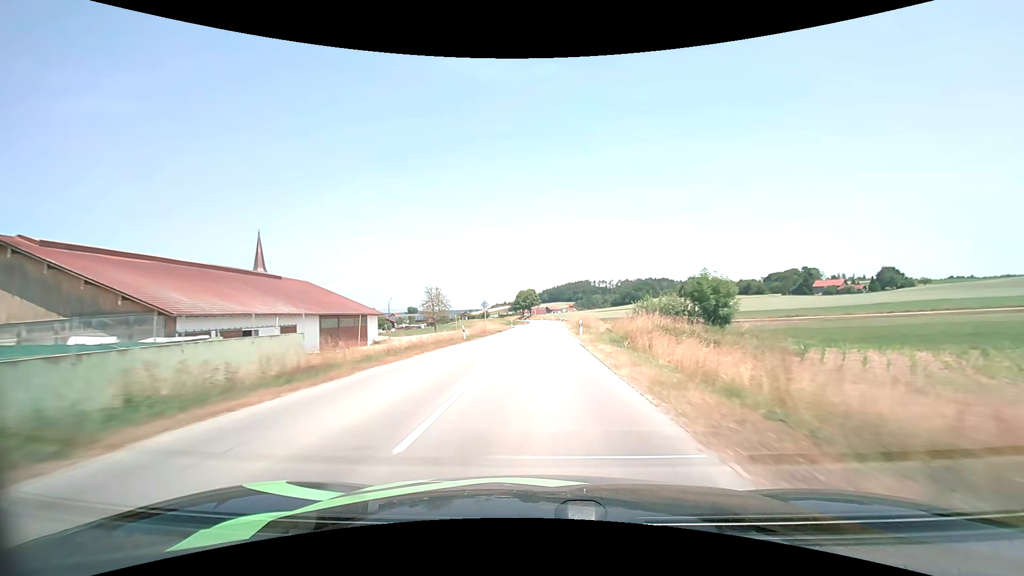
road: secondary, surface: asphalt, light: Day
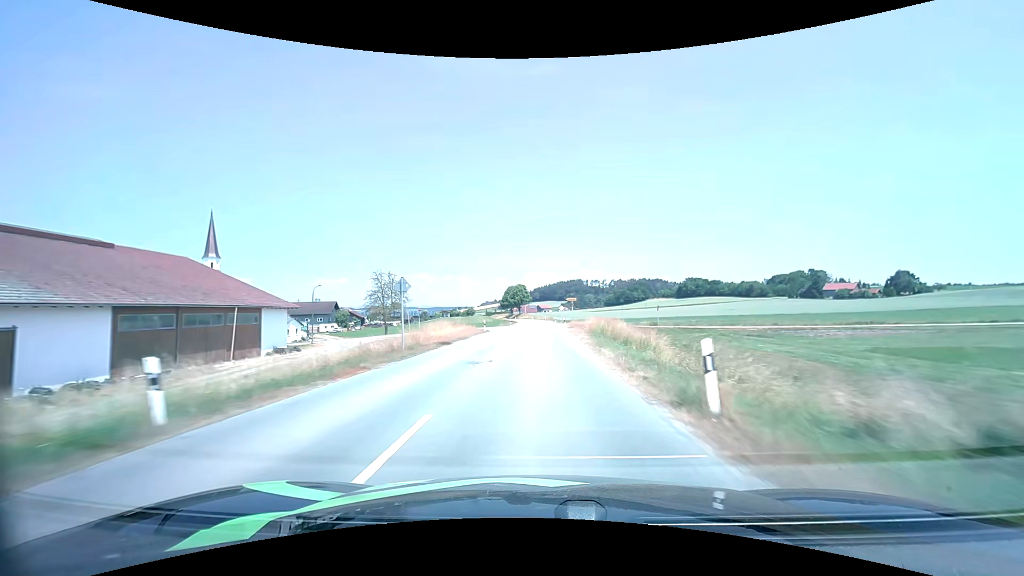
(+0.3, +26.1) m; +1°
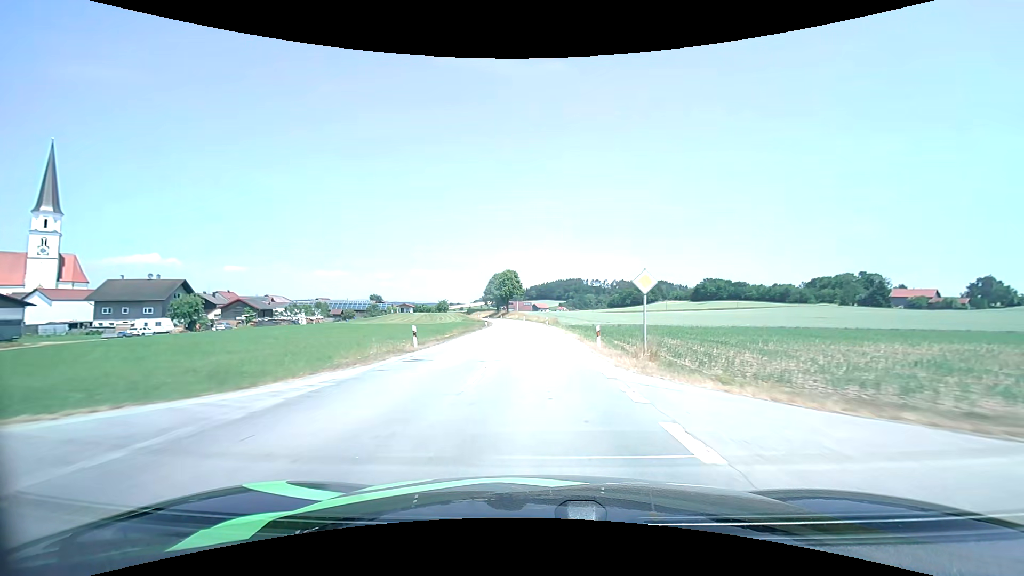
(+0.3, +64.8) m; 0°
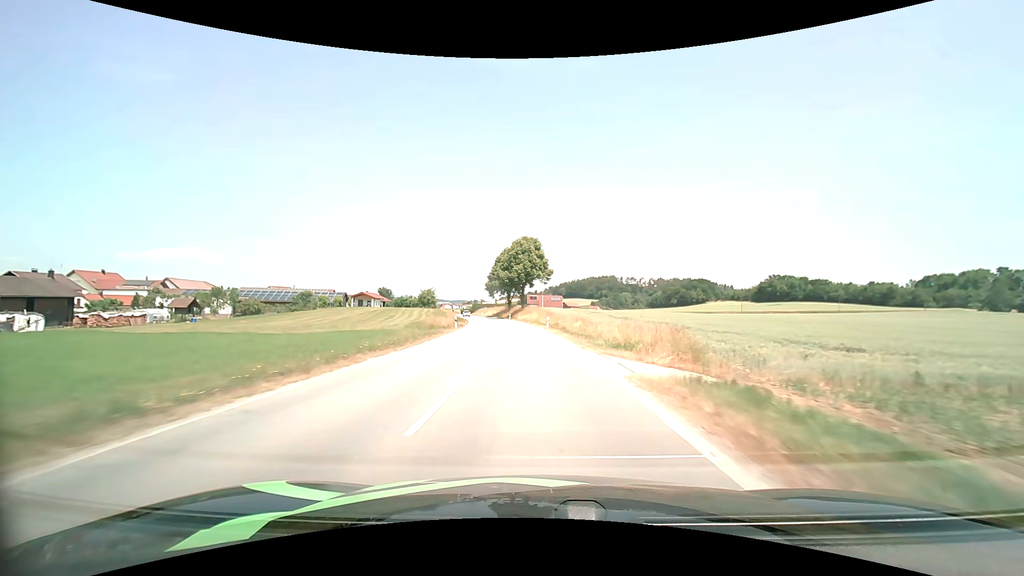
(-1.3, +64.5) m; -3°
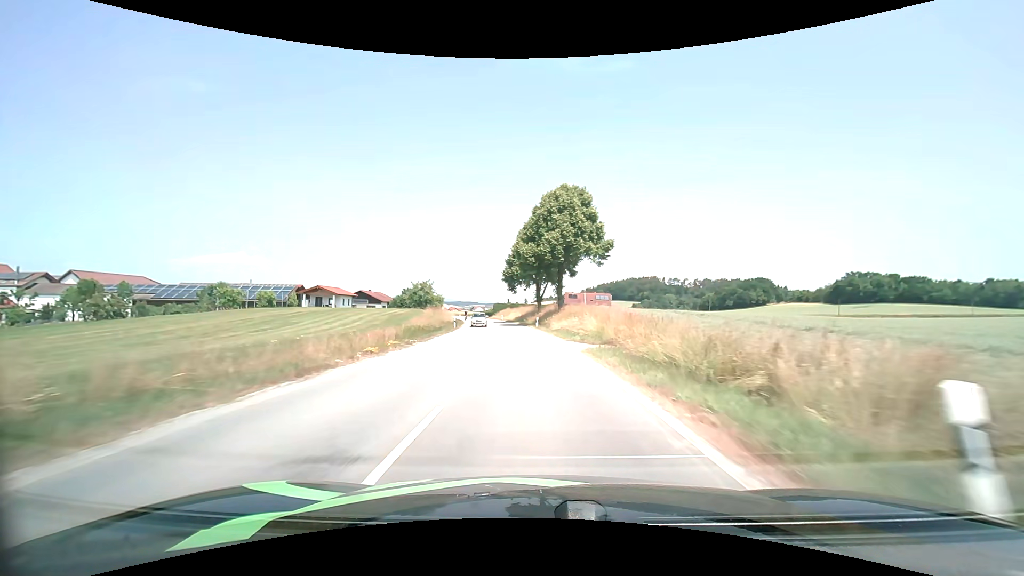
(-1.4, +38.3) m; -4°
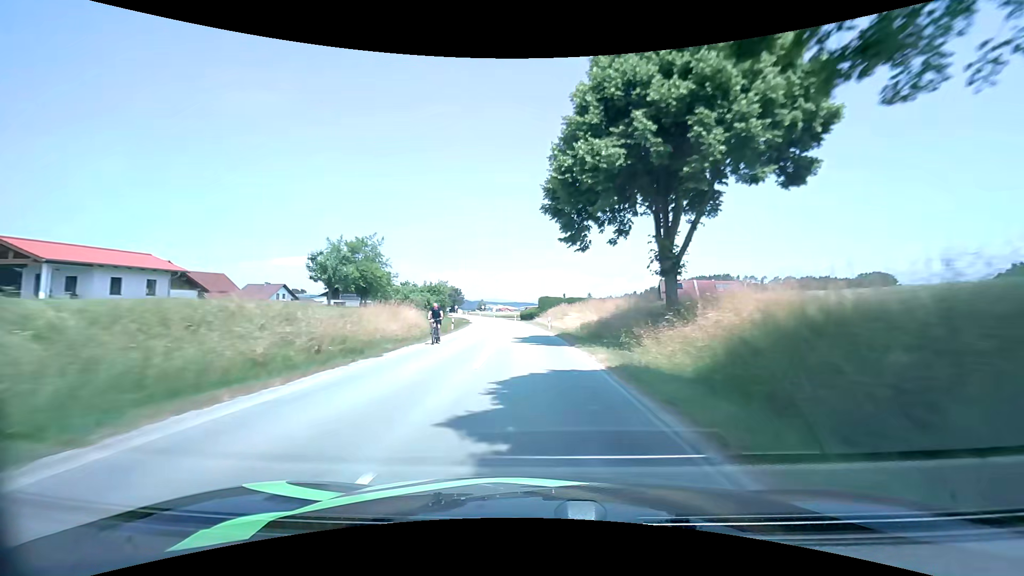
(-2.9, +51.3) m; -6°
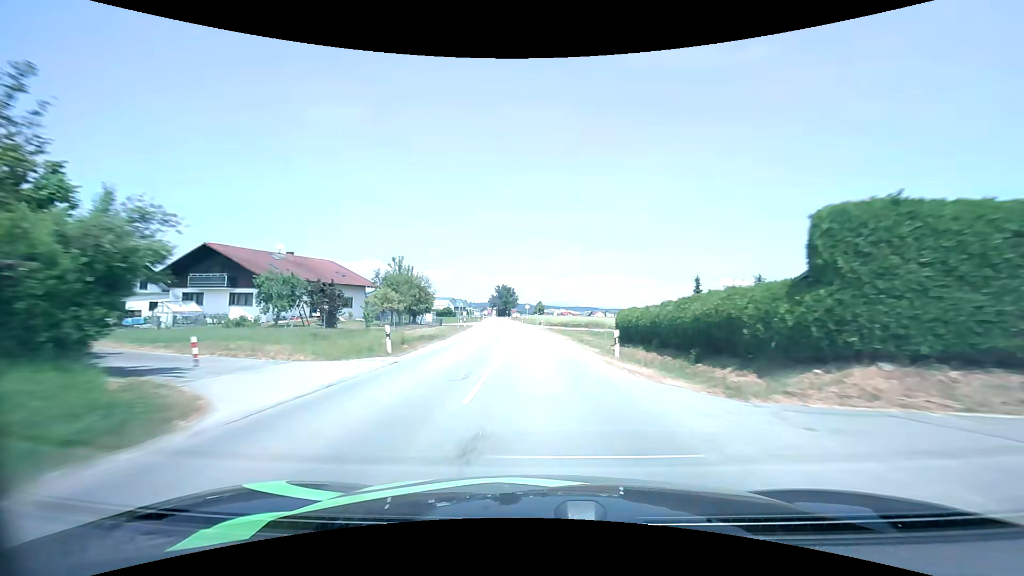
(-4.1, +64.7) m; -7°
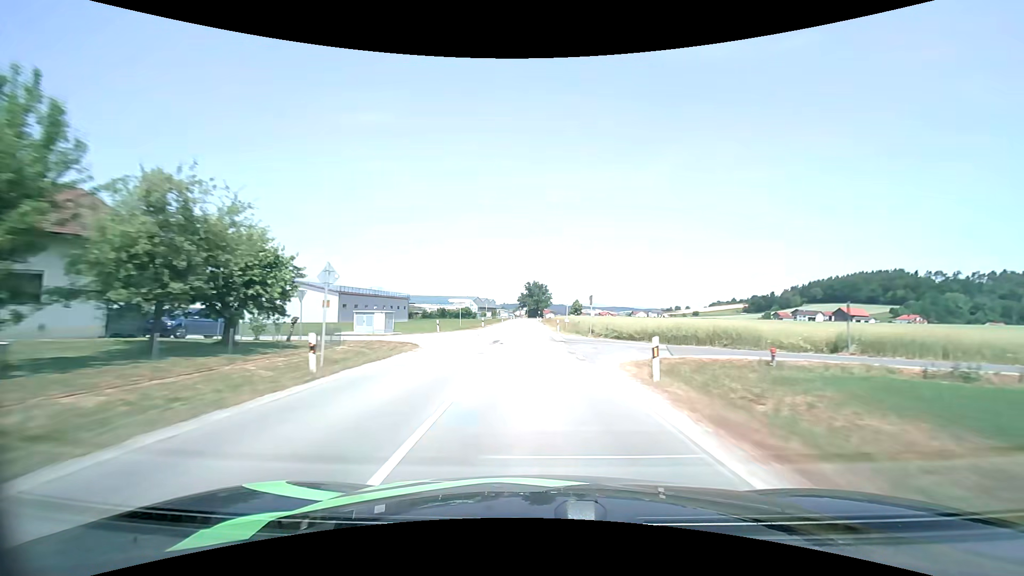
(-1.3, +39.9) m; -4°
(0, +10) (0, +20) (-1, +30) (-1, +40) (-1, +50) (-2, +60) (-2, +70) (-2, +80) (-3, +90) (-3, +100) m
